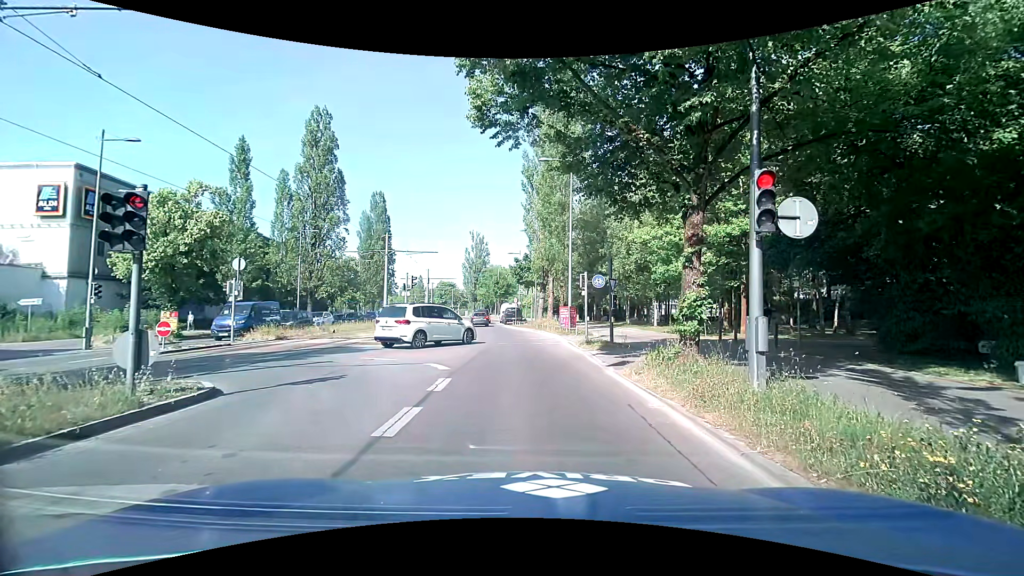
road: secondary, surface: asphalt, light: Day
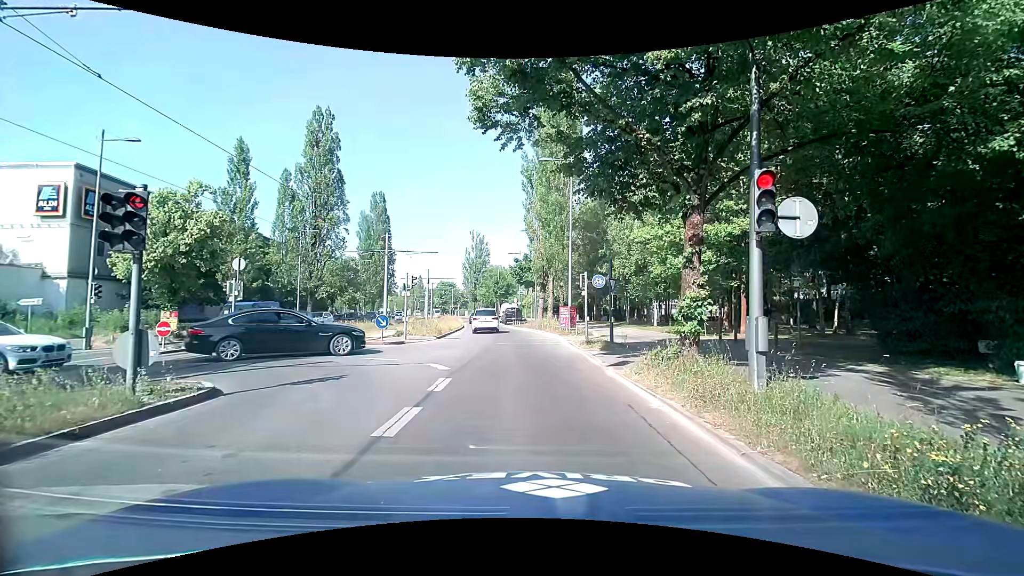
(0.0, 0.0) m; 0°
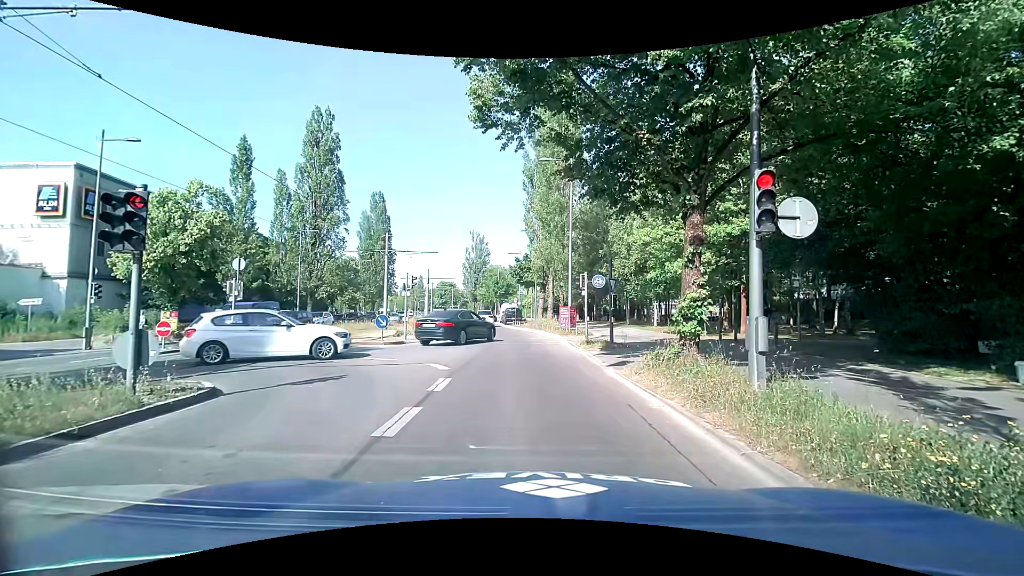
(0.0, 0.0) m; 0°
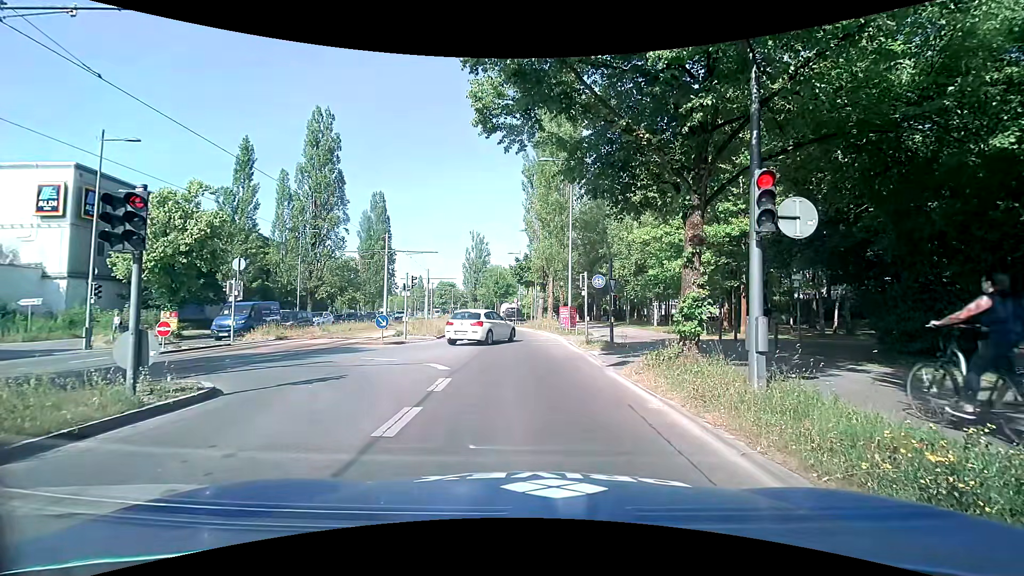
(0.0, 0.0) m; 0°
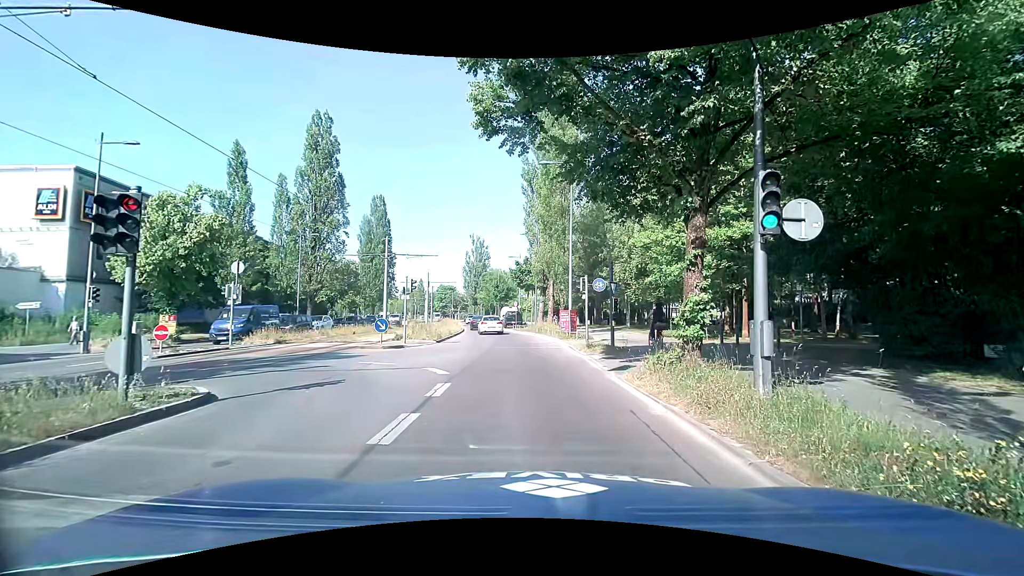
(0.0, +0.1) m; 0°
